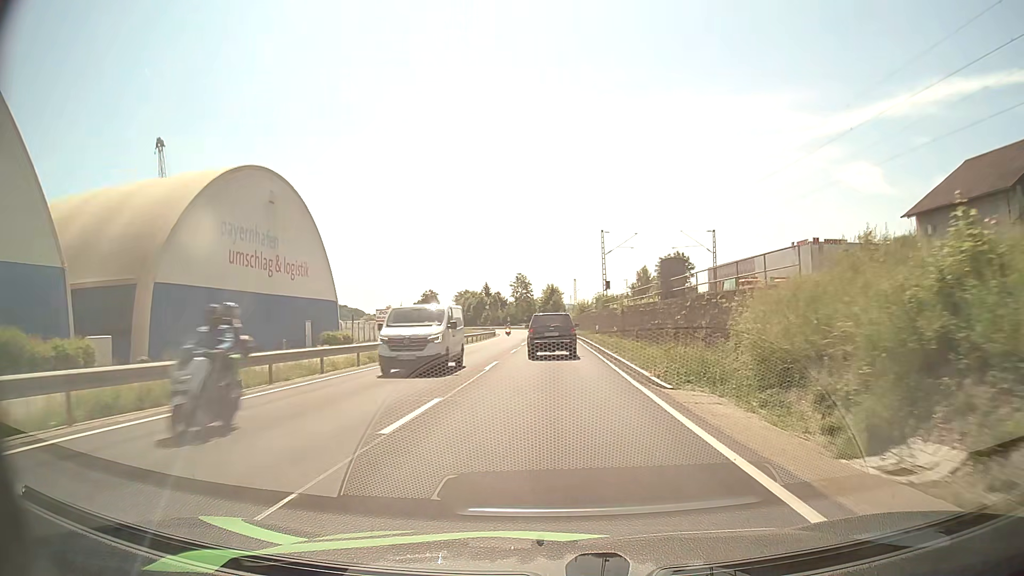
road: primary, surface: asphalt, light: Day
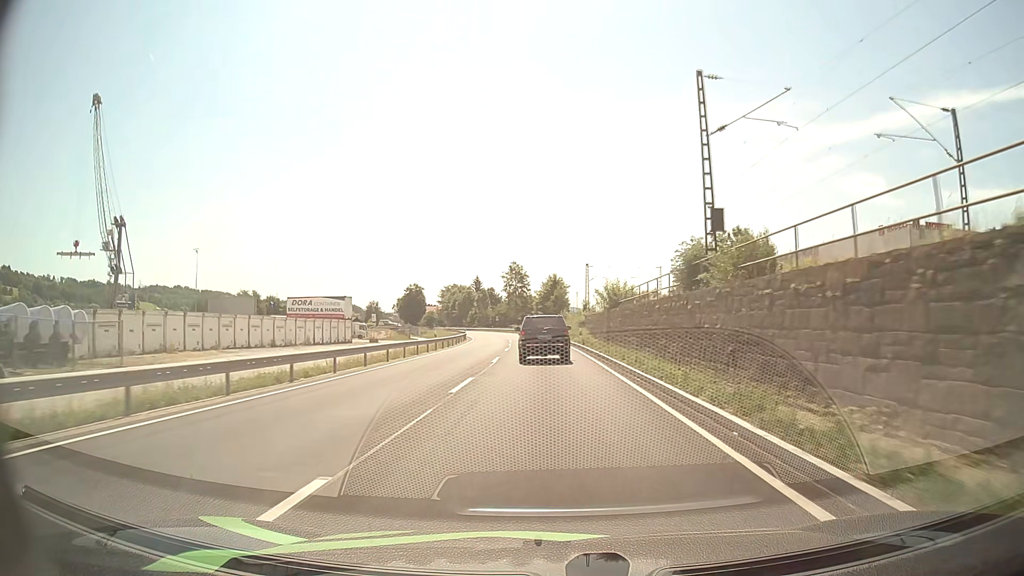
(+0.4, +42.7) m; 0°
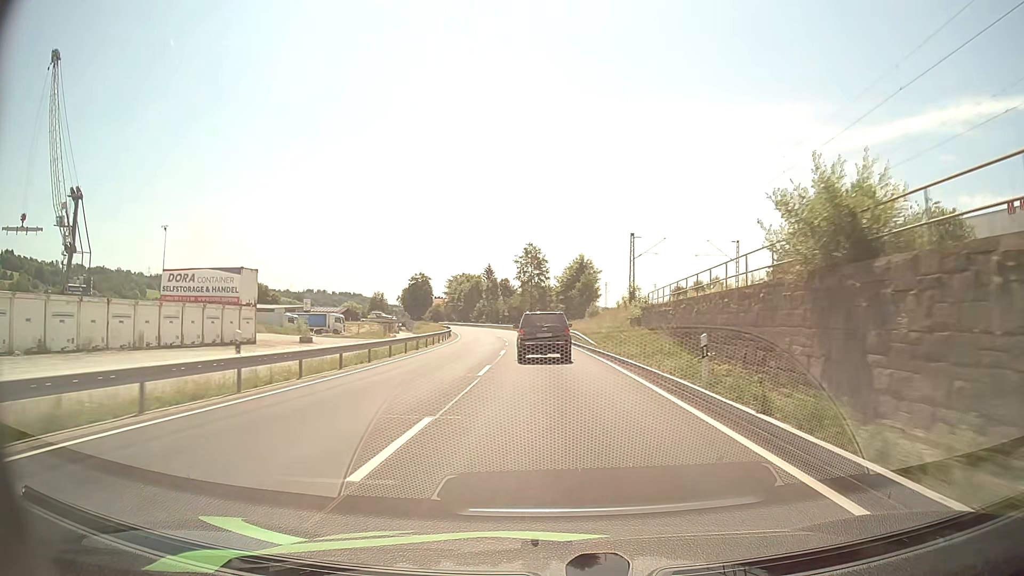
(-0.5, +32.2) m; -2°
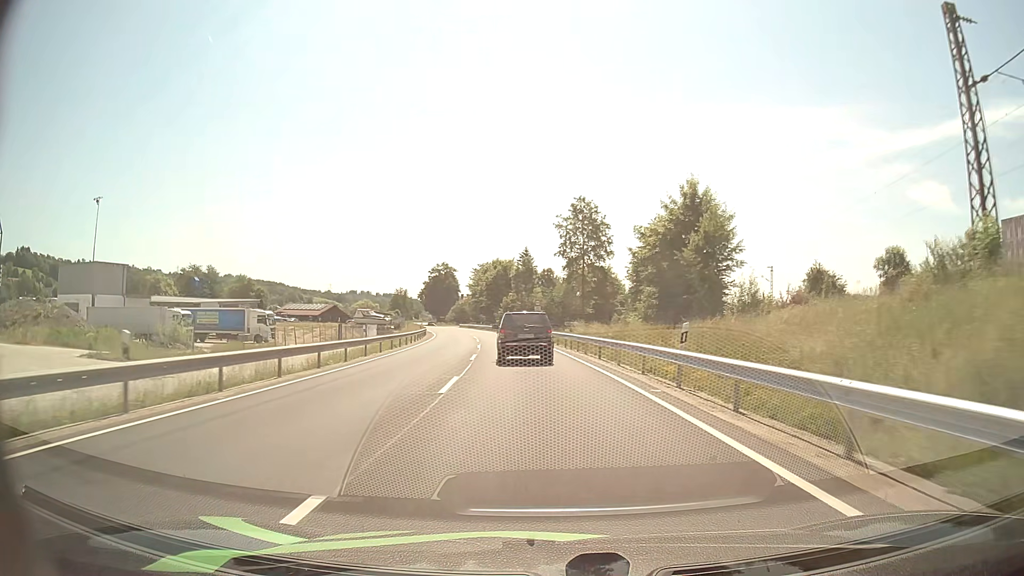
(-1.5, +52.8) m; -4°
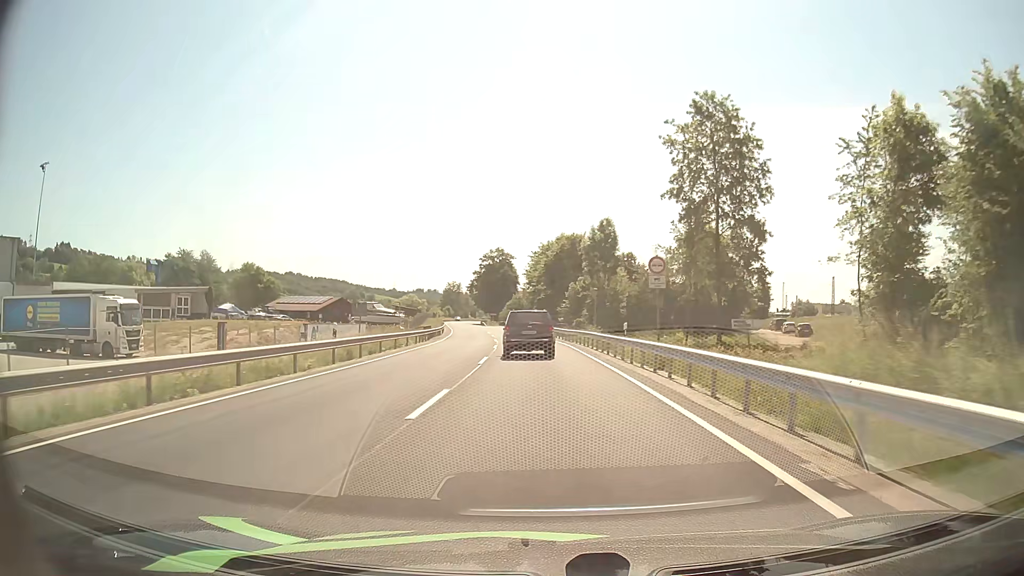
(-2.1, +39.9) m; -6°
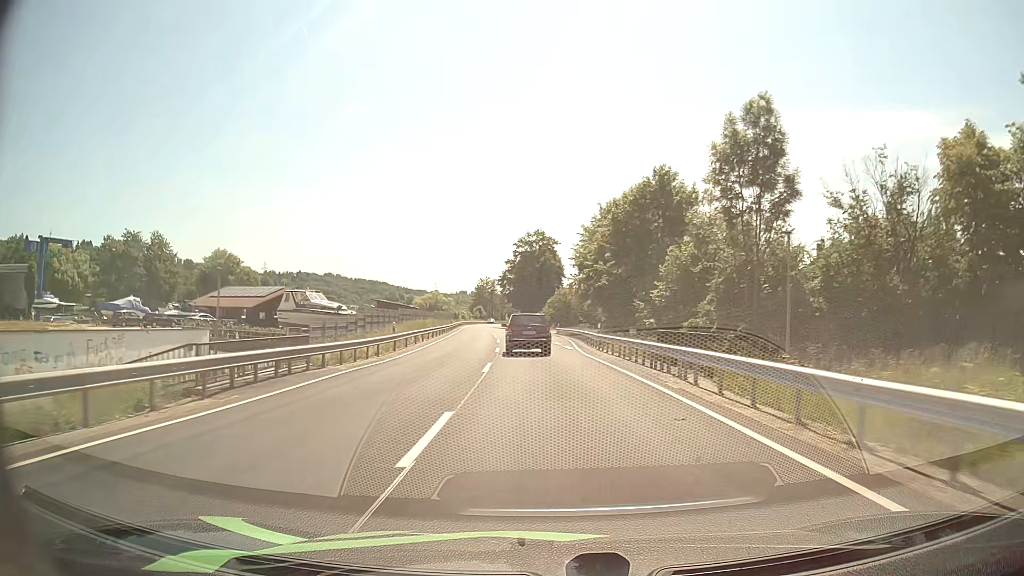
(-1.5, +39.2) m; -4°
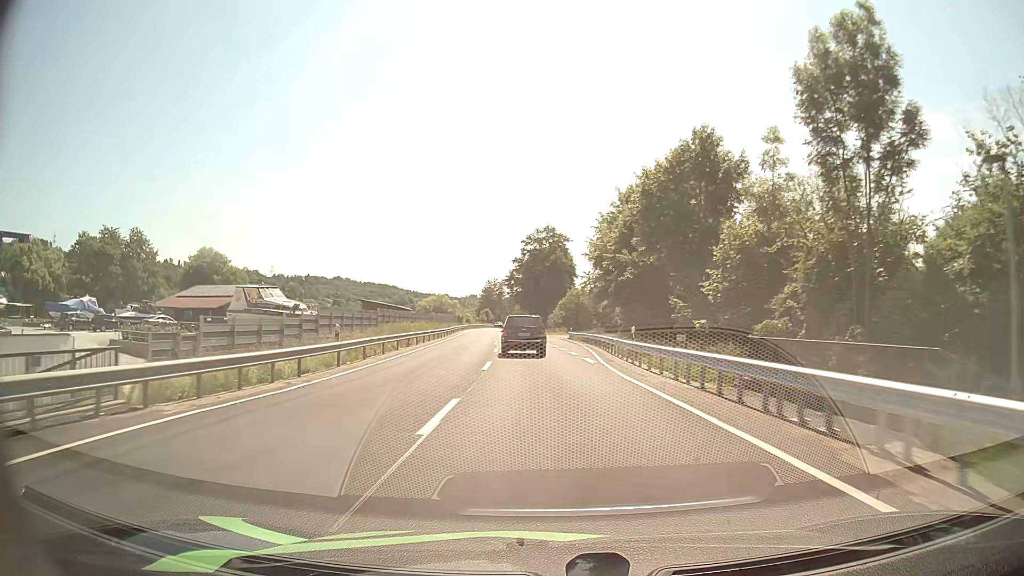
(-0.1, +10.4) m; -1°
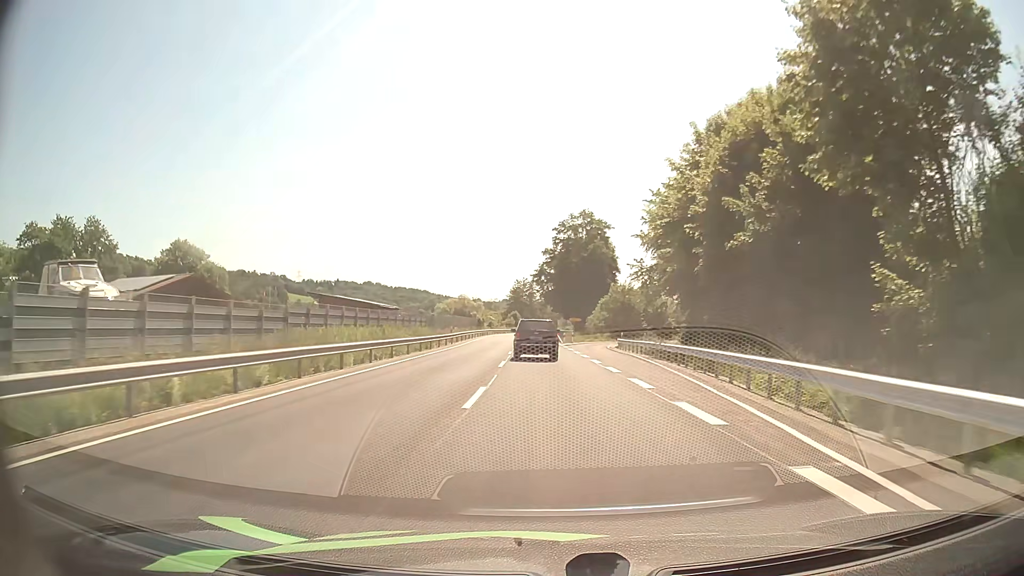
(-0.5, +21.3) m; -2°
(0, +10) (0, +20) (-1, +30) (-1, +40) (-2, +50) (-2, +60) (-2, +70) (-3, +80) (-3, +90) (-3, +100) m
